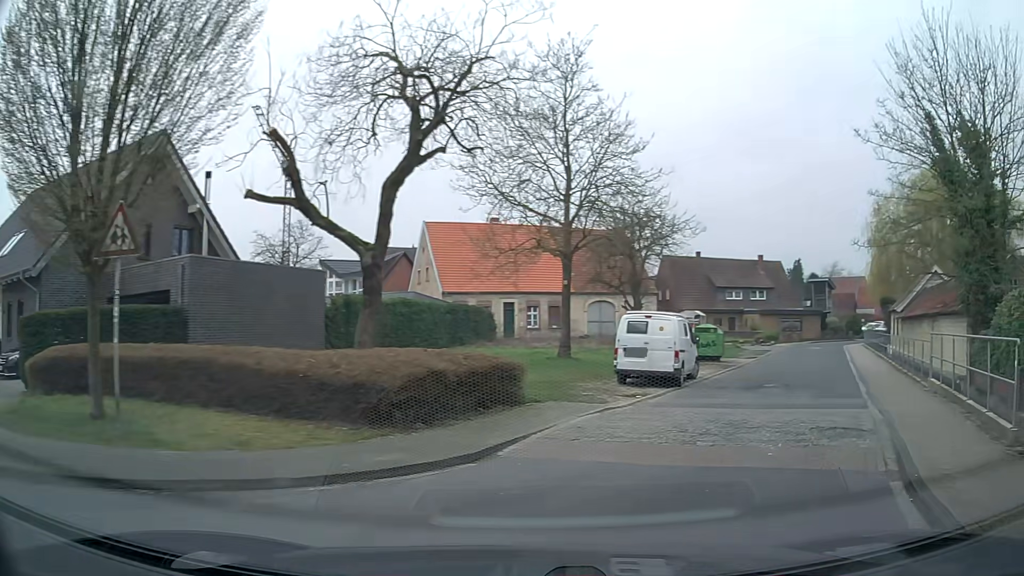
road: residential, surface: asphalt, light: Day
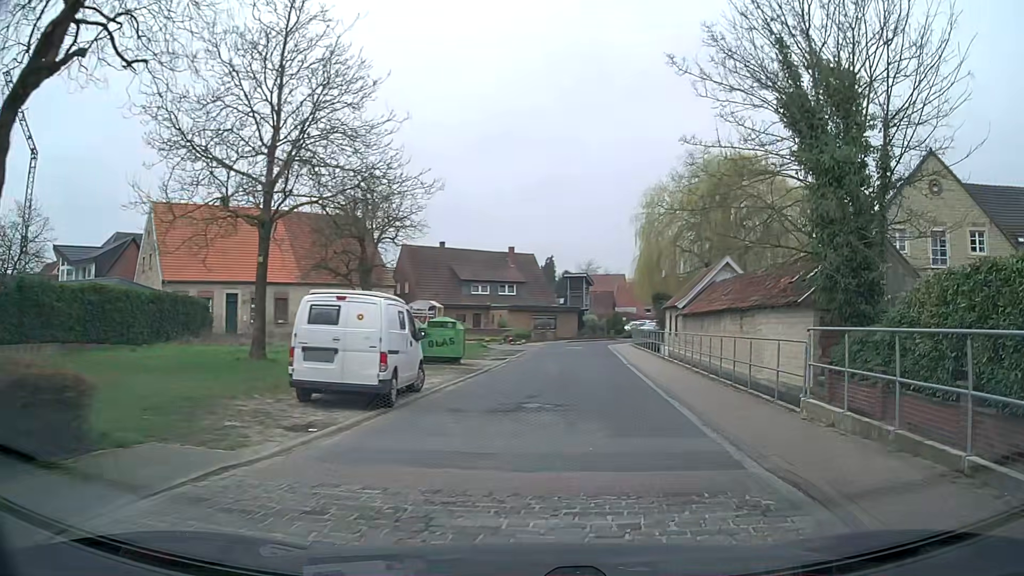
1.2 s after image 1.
(+1.4, +6.2) m; +23°
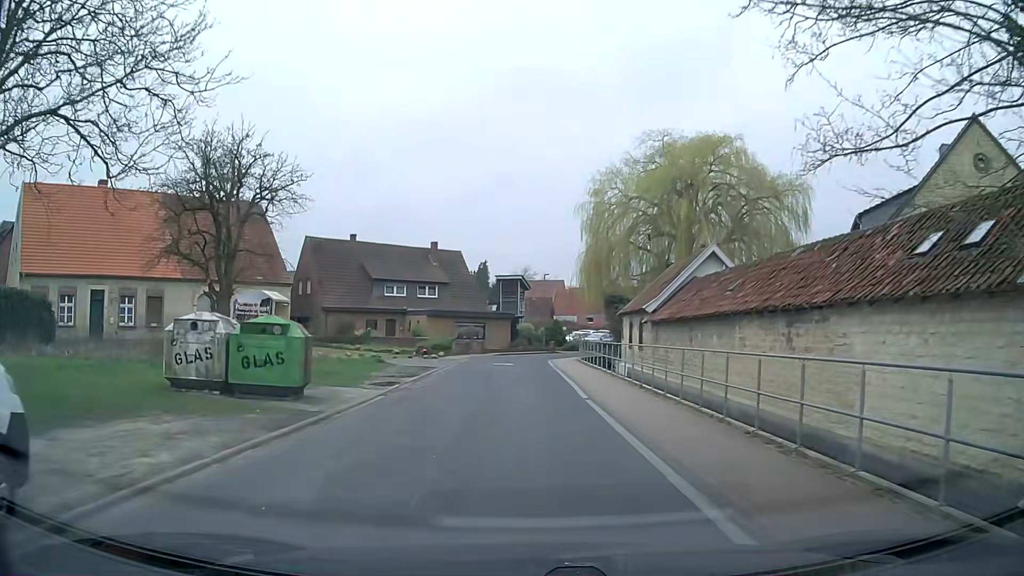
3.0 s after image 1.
(+0.7, +10.7) m; +5°
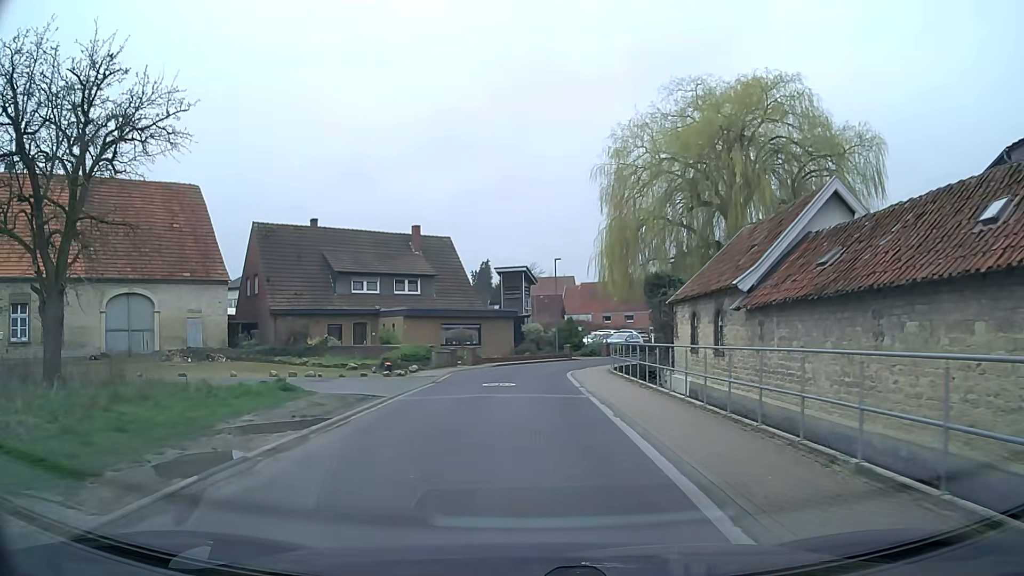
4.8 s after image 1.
(0.0, +12.2) m; -1°
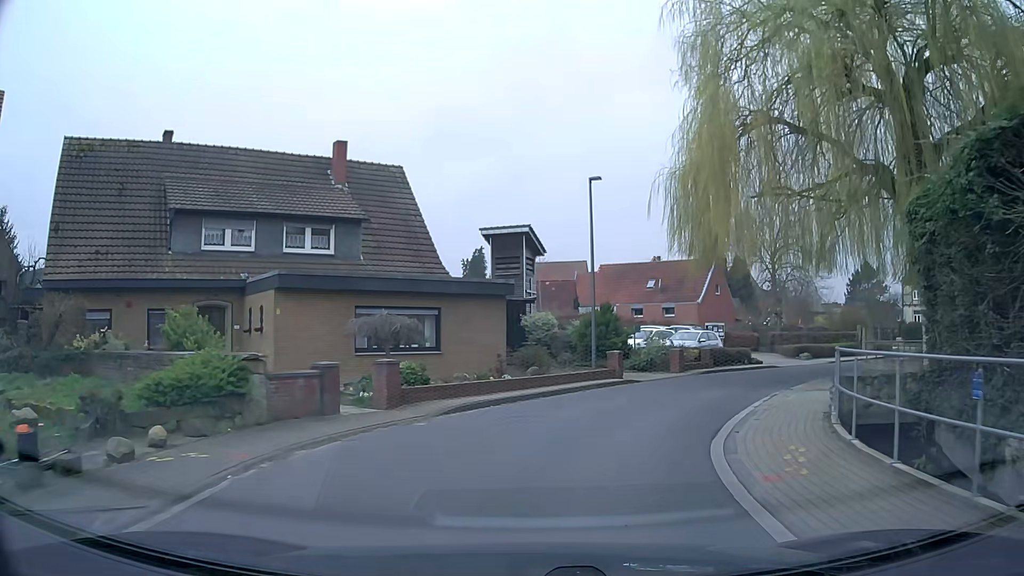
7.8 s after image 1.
(-0.3, +21.4) m; -1°
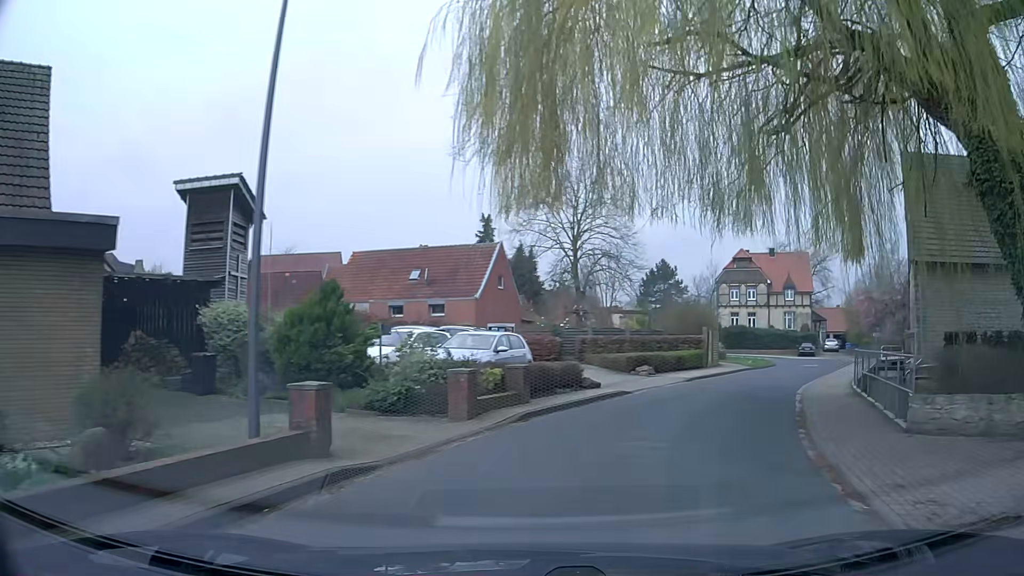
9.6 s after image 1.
(+2.1, +12.8) m; +20°
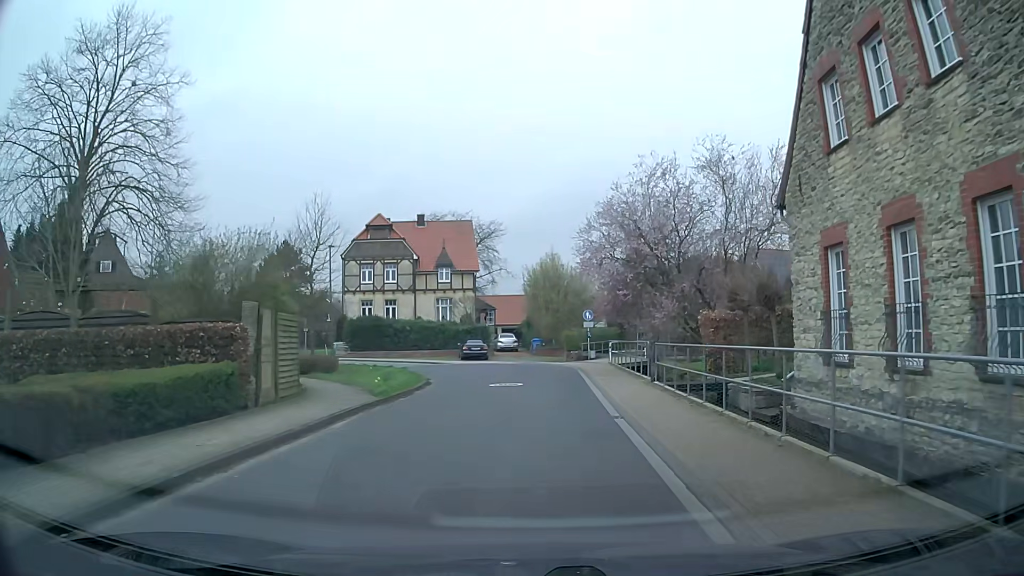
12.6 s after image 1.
(+6.7, +20.7) m; +31°
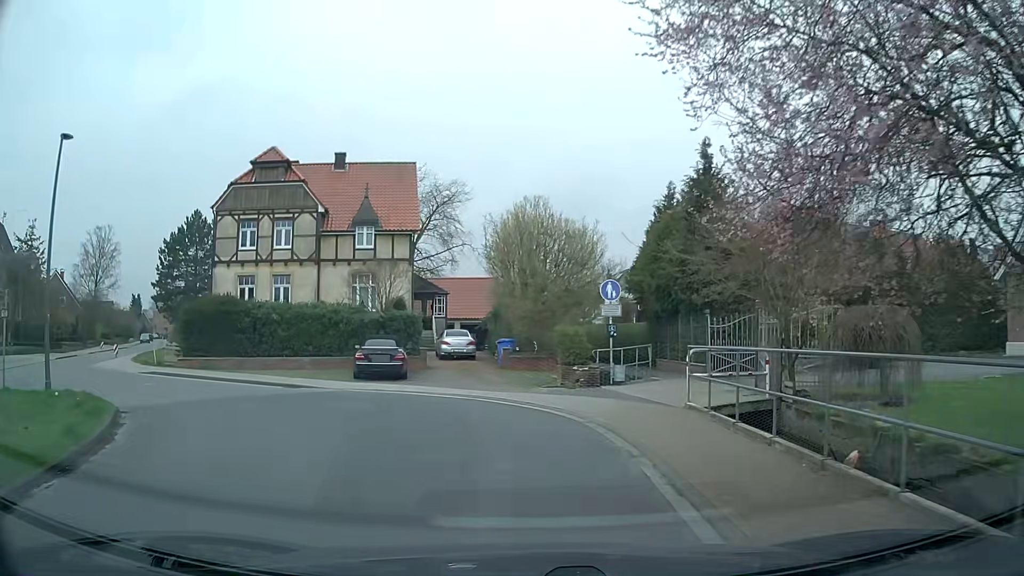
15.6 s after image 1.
(+0.3, +21.2) m; +2°
(-1, +10) (-7, +17) (-17, +16) (-25, +10) (-33, +4) (-41, -2) (-49, -8) (-56, -14) (-64, -20) (-72, -27) m
